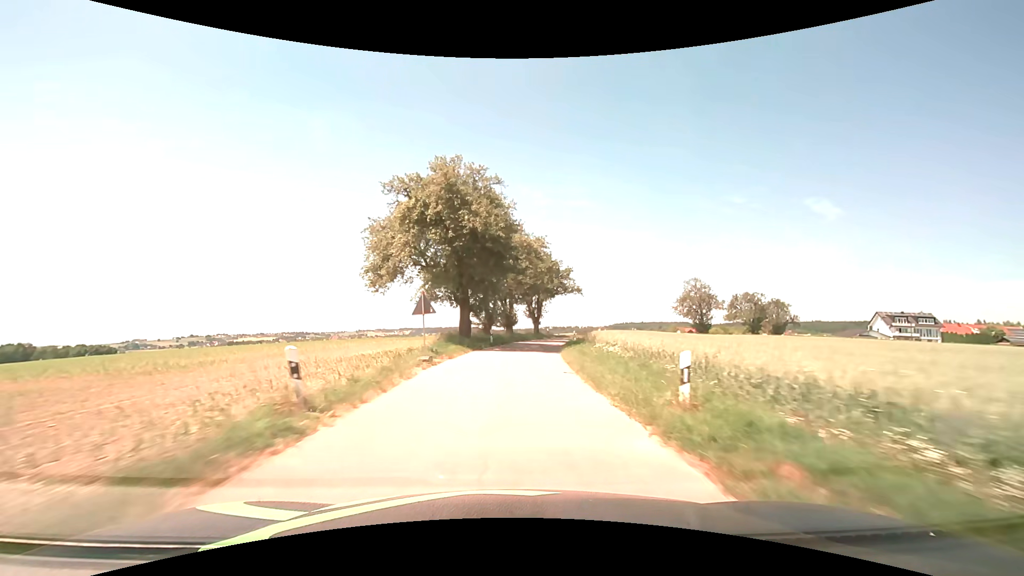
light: Day
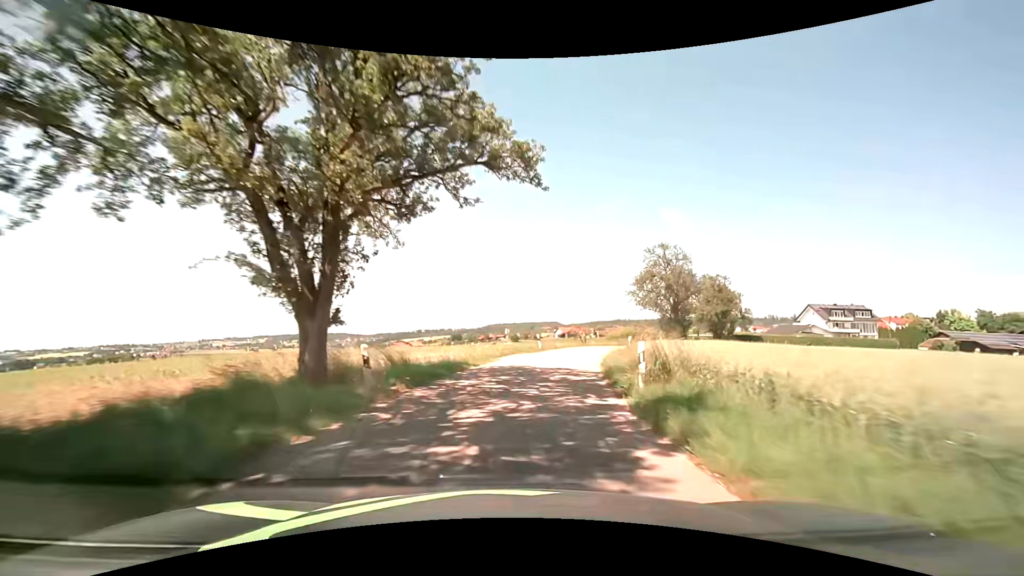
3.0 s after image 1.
(+4.1, +45.0) m; +14°
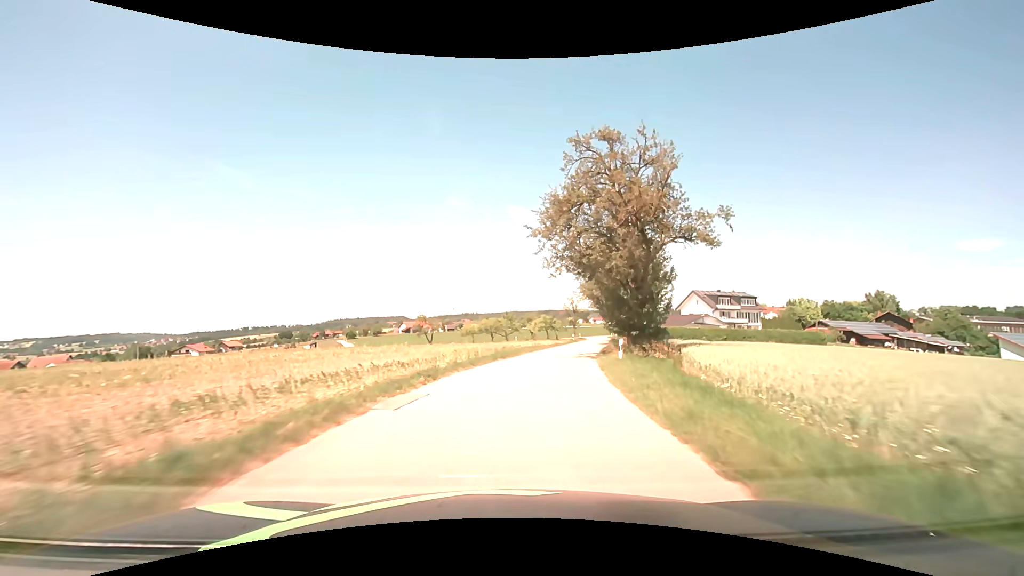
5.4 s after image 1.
(+5.3, +34.1) m; +18°
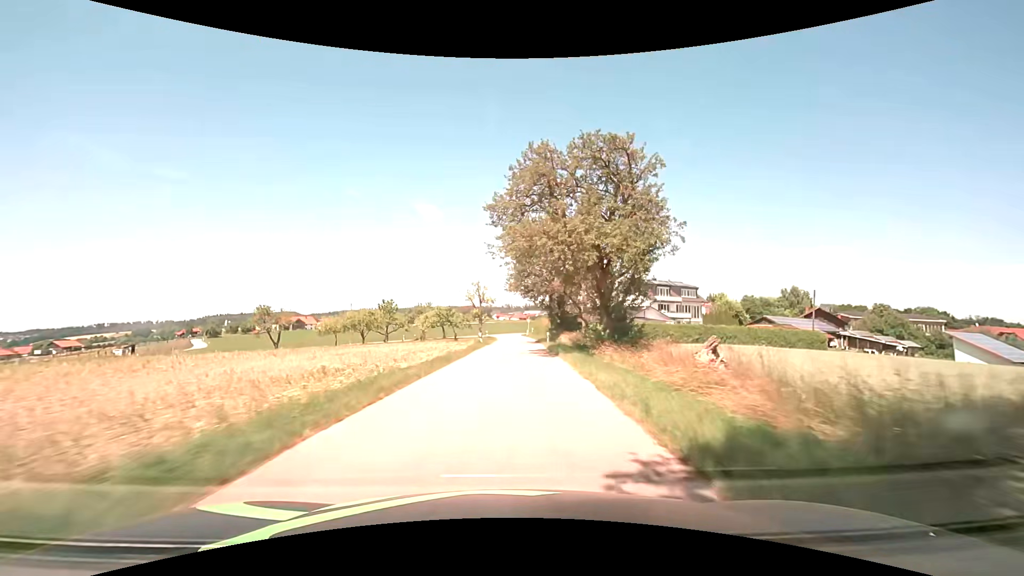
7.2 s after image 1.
(+2.8, +26.2) m; +11°
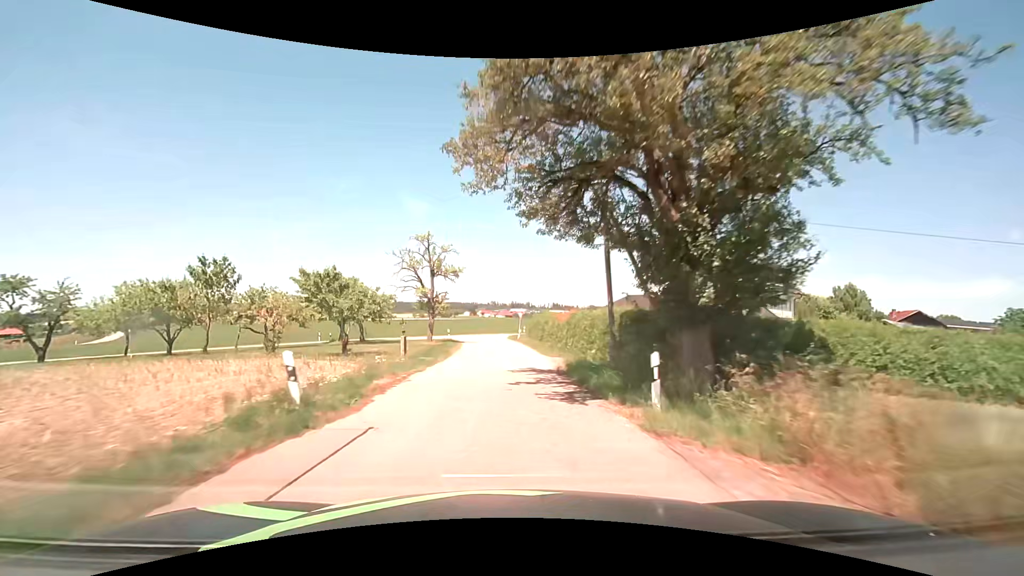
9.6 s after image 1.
(+1.0, +34.6) m; +2°
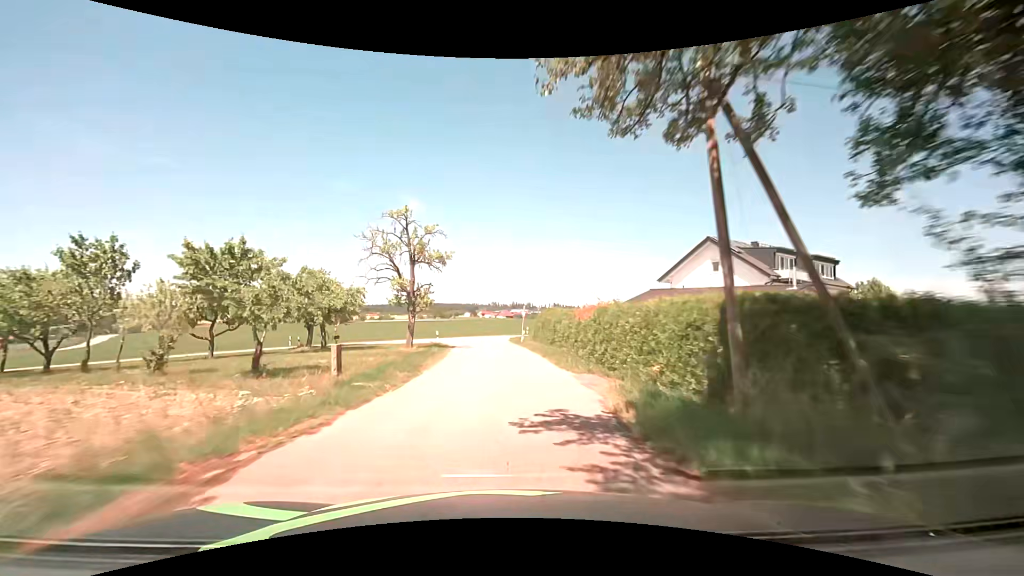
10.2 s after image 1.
(0.0, +8.2) m; -1°
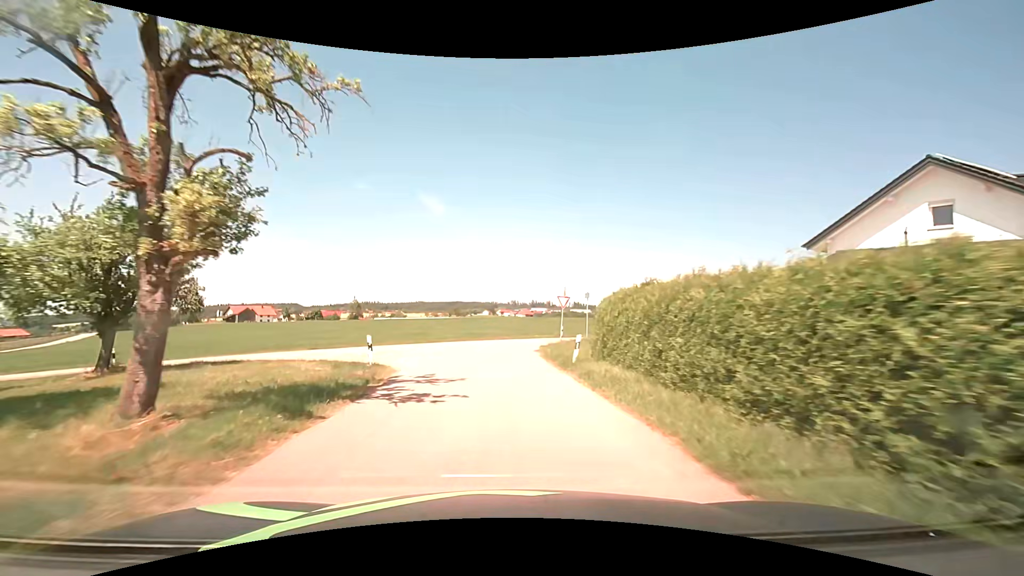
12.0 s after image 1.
(-0.2, +22.7) m; -2°
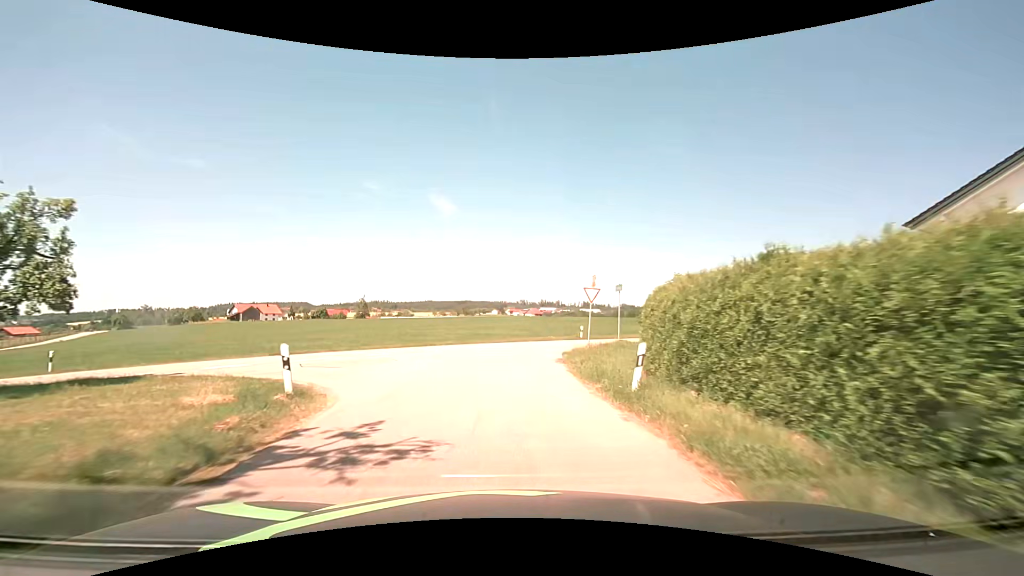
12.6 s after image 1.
(-0.1, +6.5) m; -1°
(0, +10) (0, +20) (+3, +29) (+9, +37) (+16, +44) (+22, +52) (+28, +60) (+34, +69) (+39, +77) (+43, +86) m
